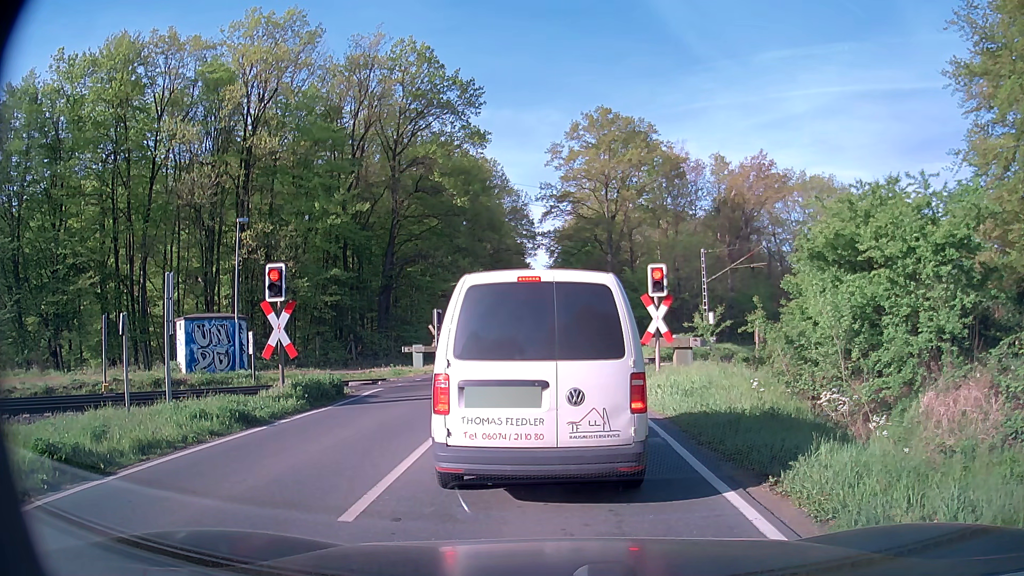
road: secondary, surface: asphalt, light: Day
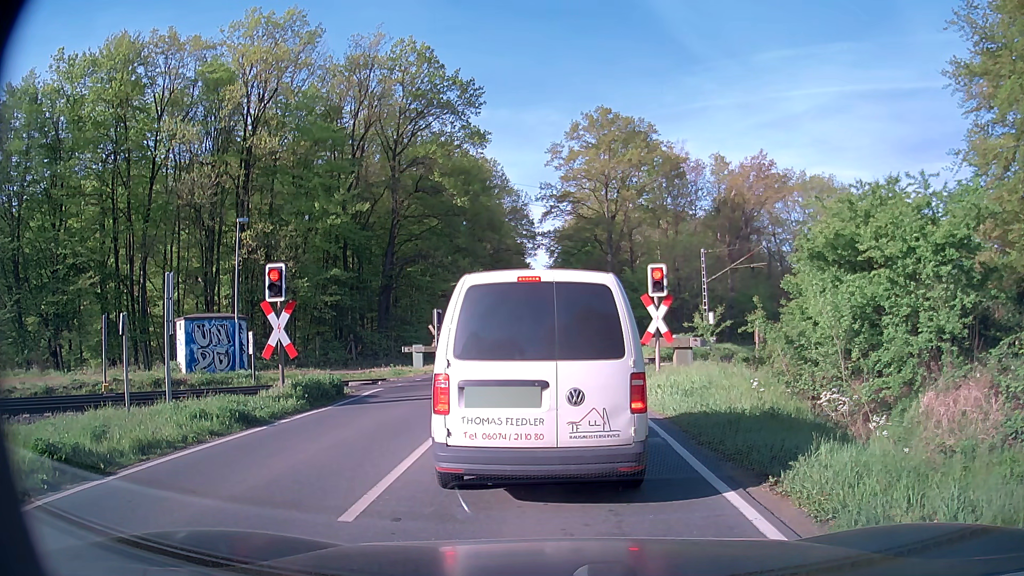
(0.0, 0.0) m; 0°
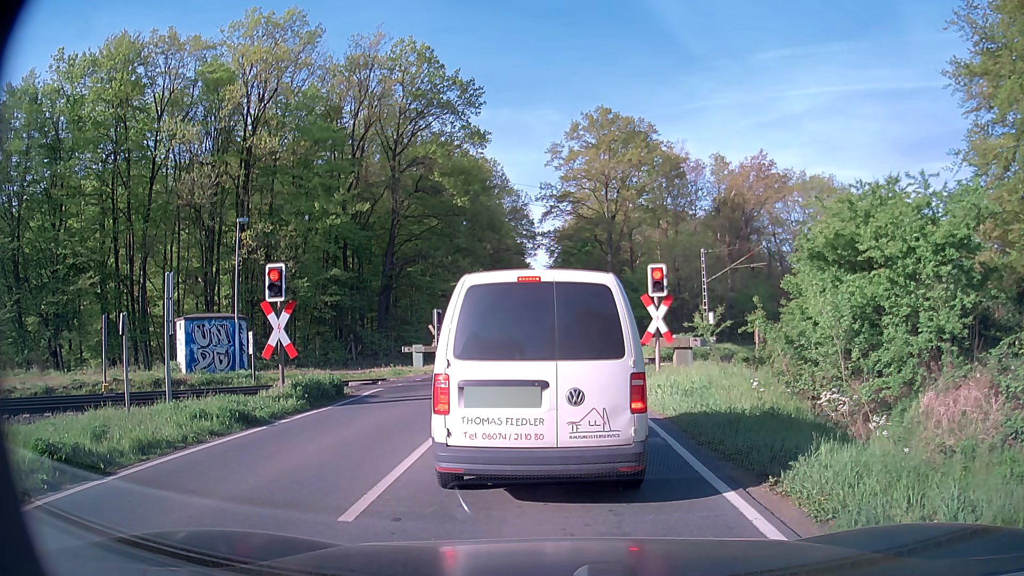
(0.0, 0.0) m; 0°
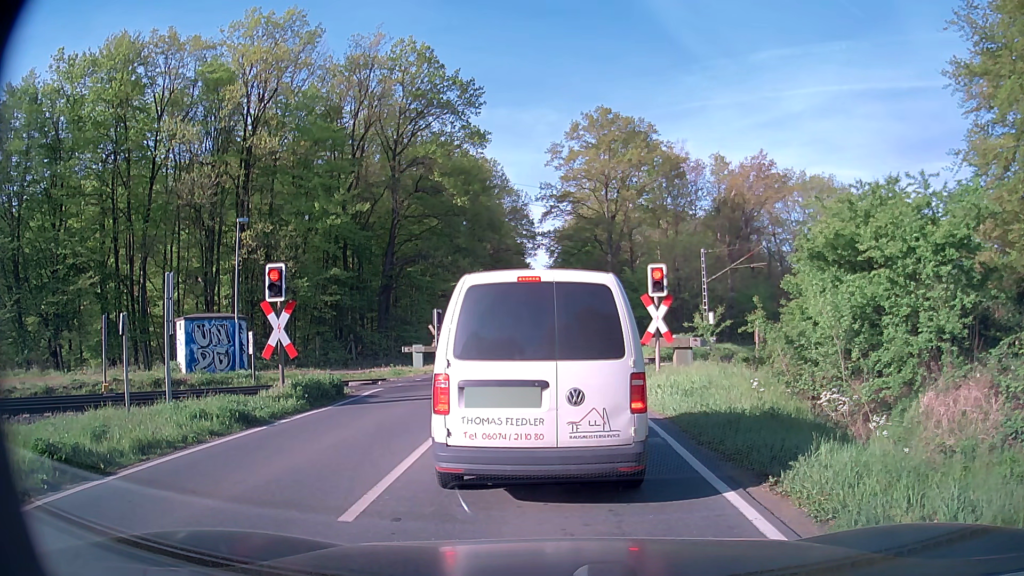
(0.0, 0.0) m; 0°
